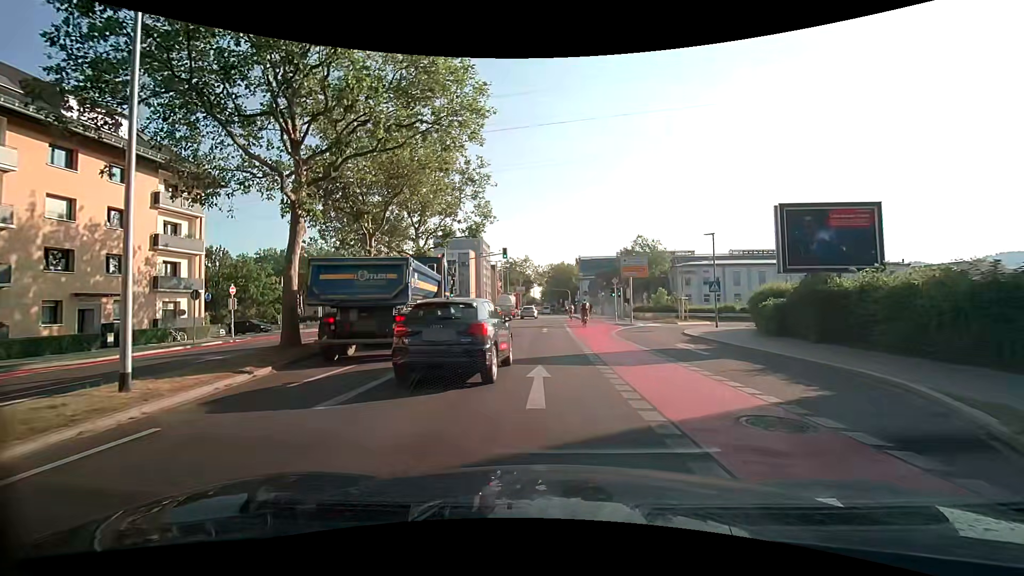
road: secondary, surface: asphalt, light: Day
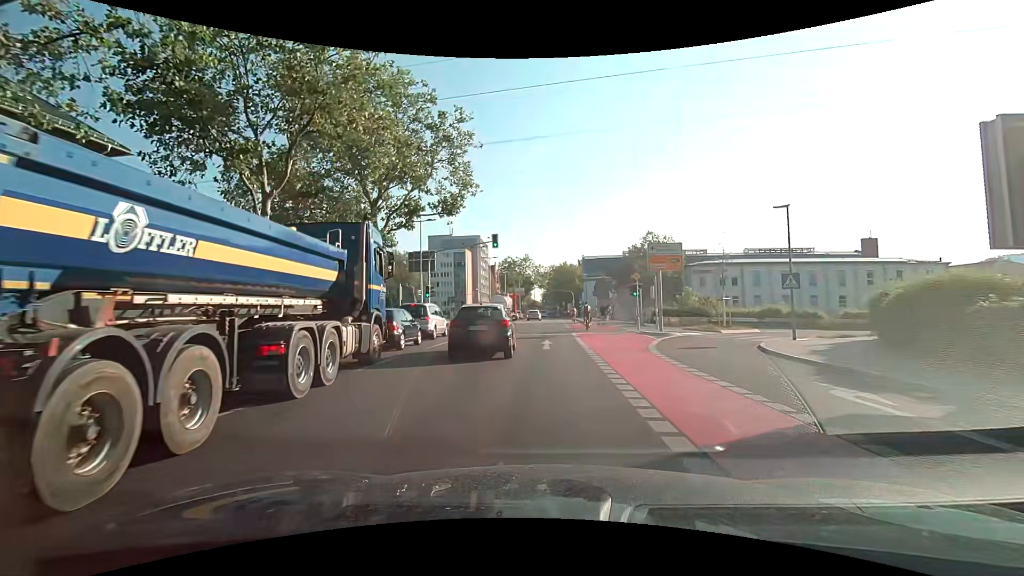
(+0.2, +9.8) m; +1°
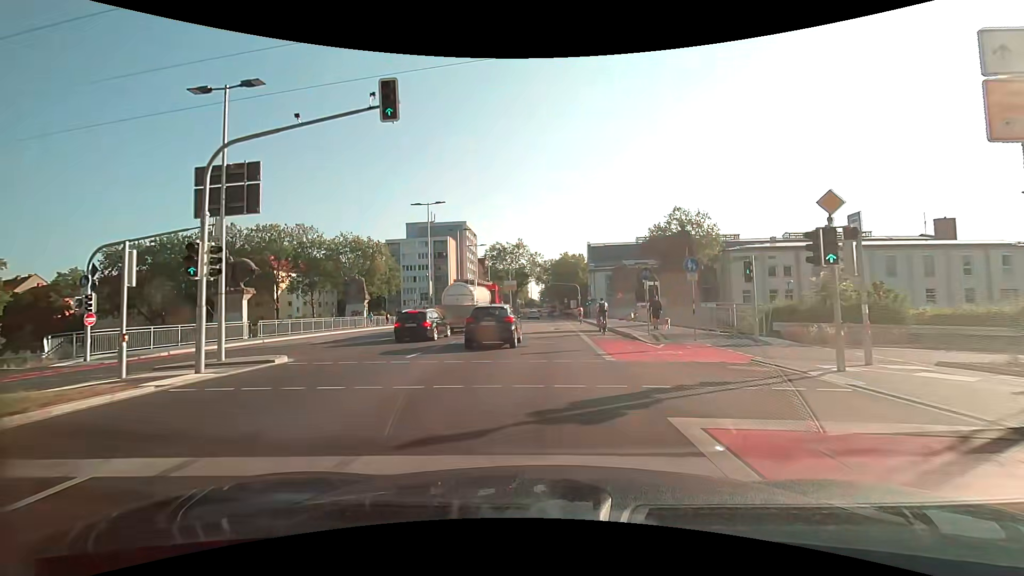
(+0.3, +23.3) m; 0°
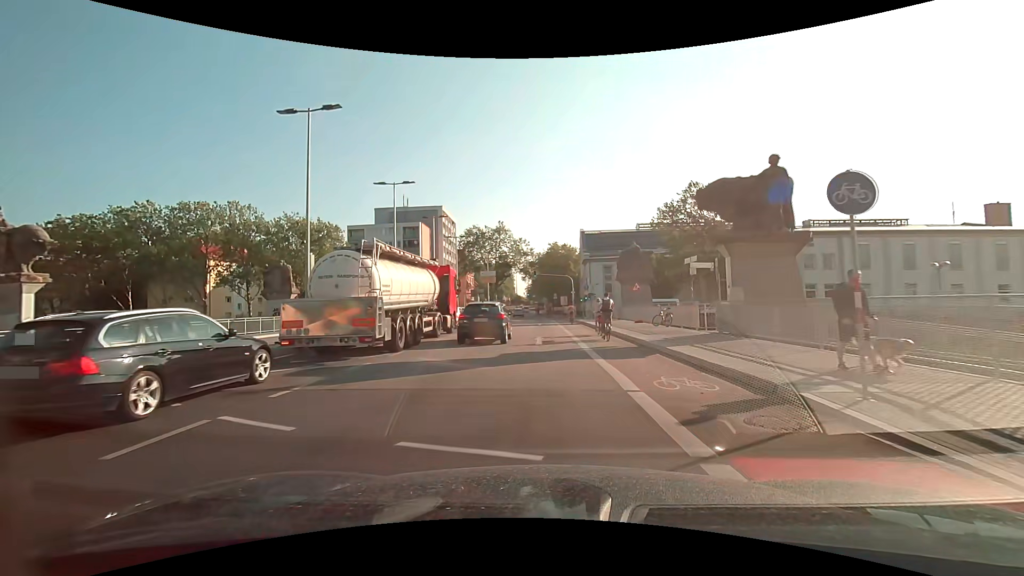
(+0.4, +15.5) m; +2°
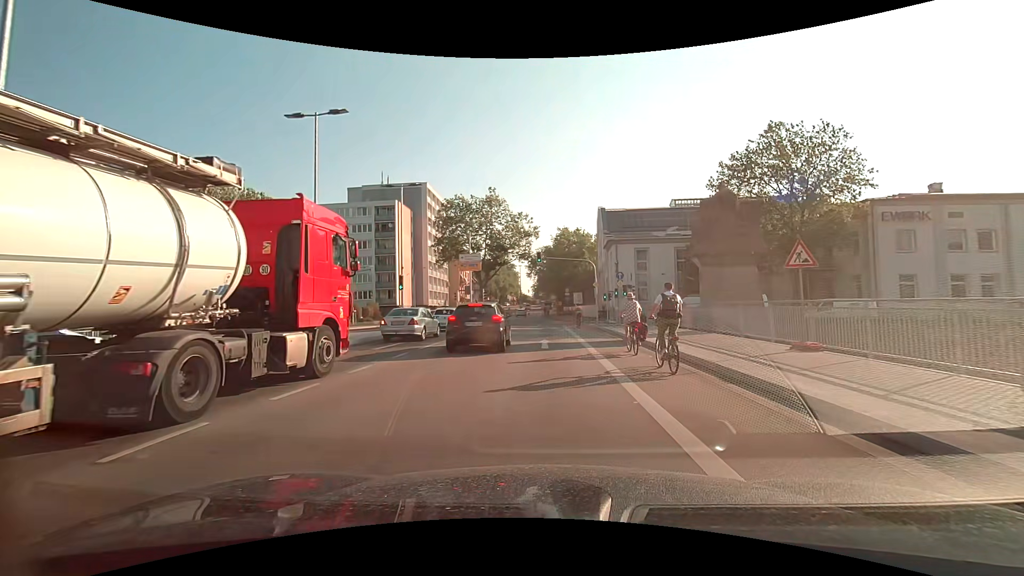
(0.0, +21.1) m; 0°
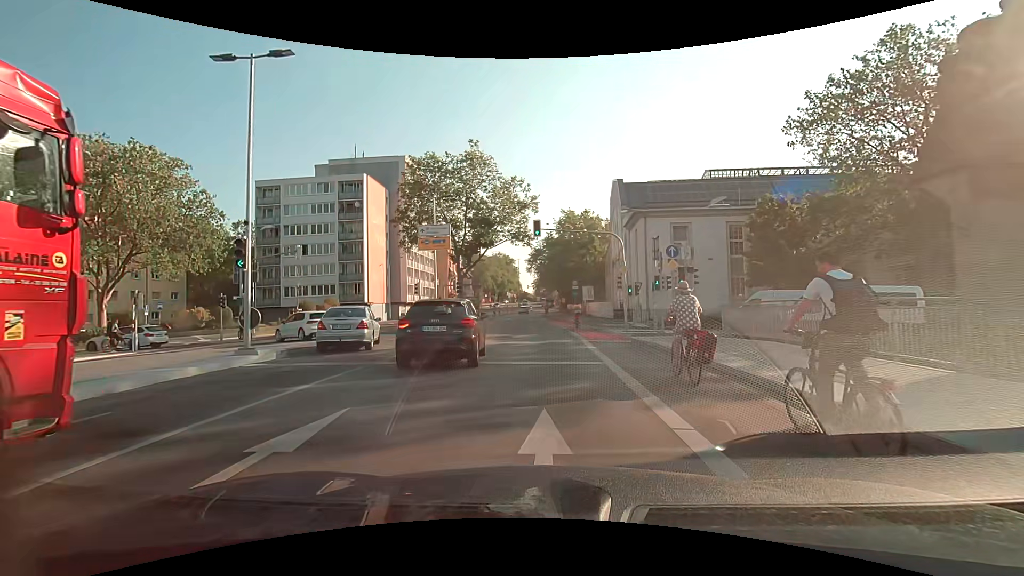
(0.0, +14.7) m; -1°
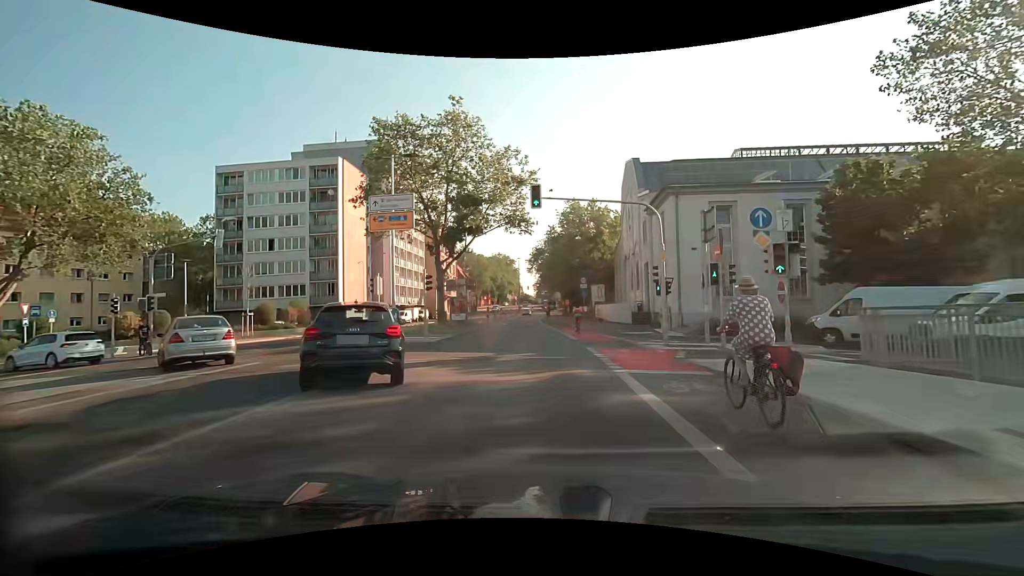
(0.0, +8.8) m; 0°
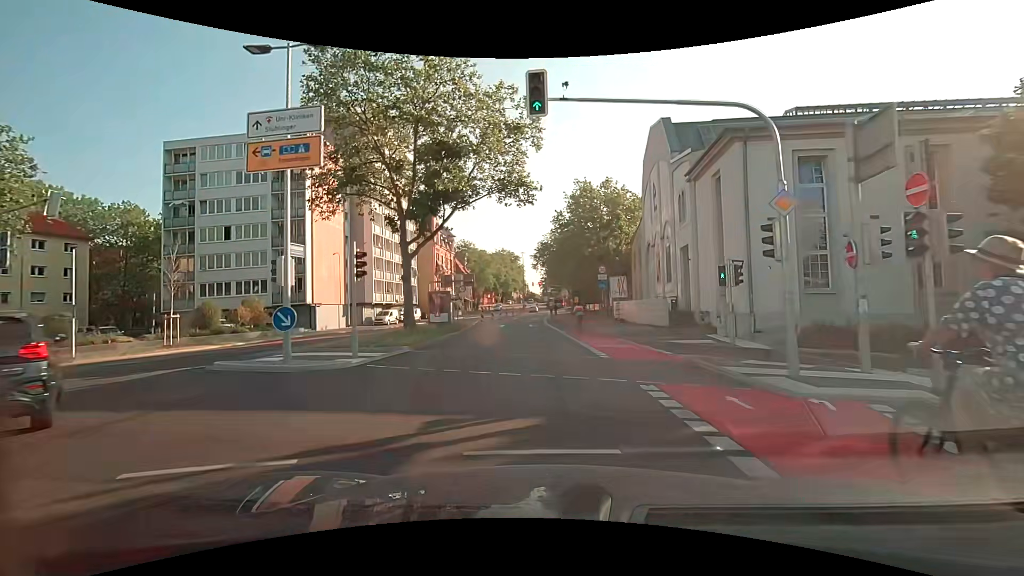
(0.0, +9.5) m; -1°
